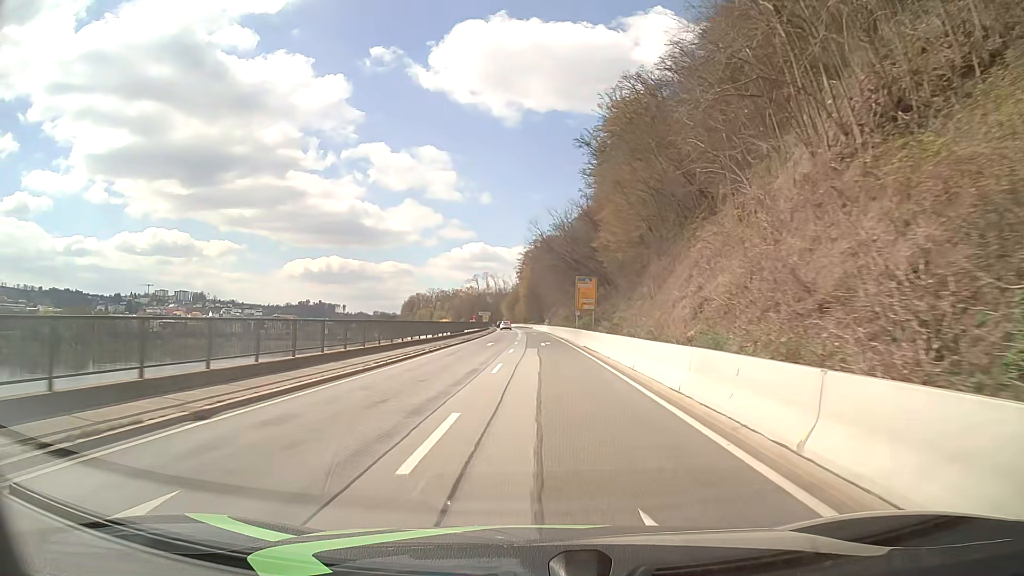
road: primary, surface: asphalt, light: Day
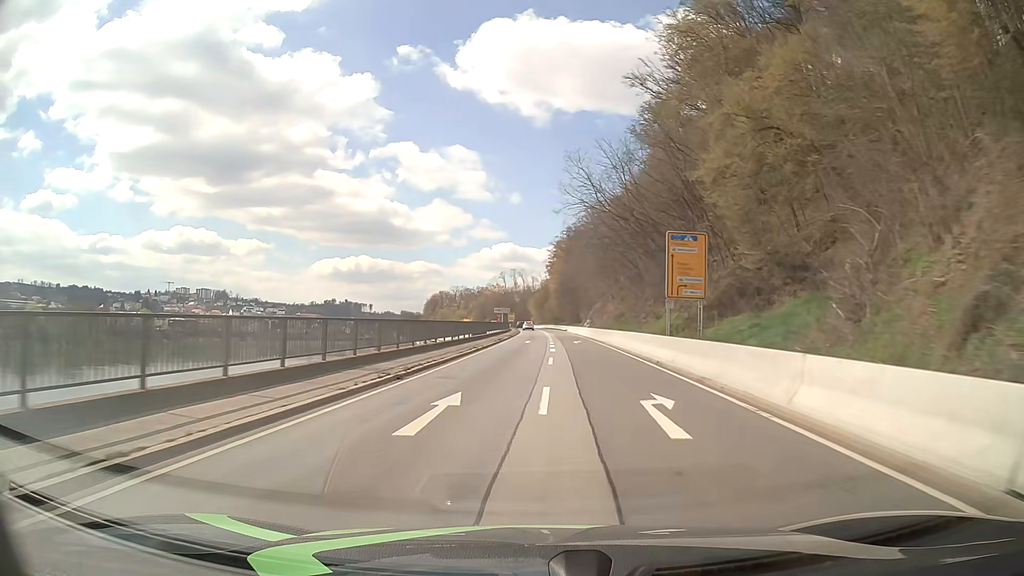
(-0.7, +32.2) m; -2°
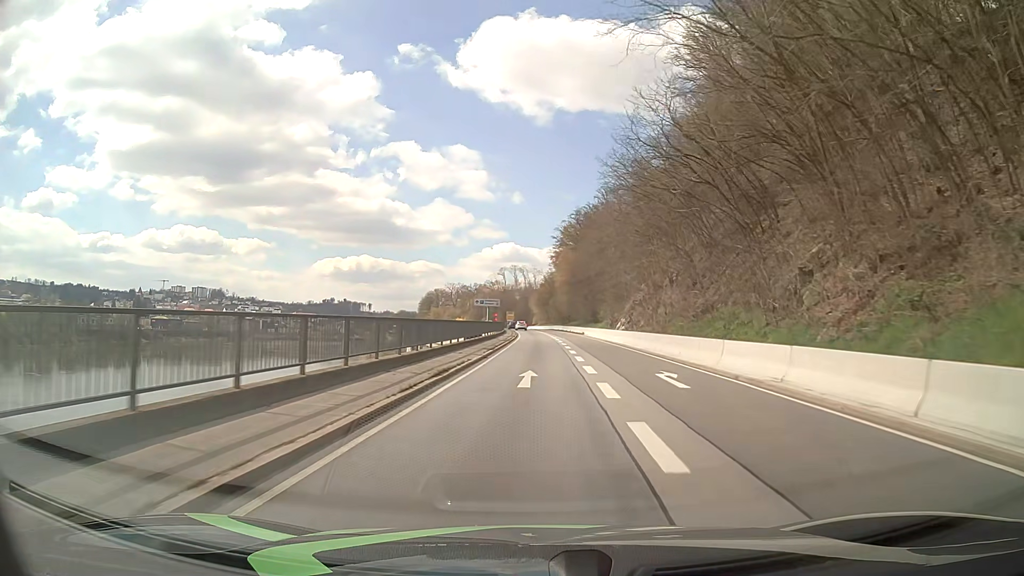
(-0.3, +32.2) m; 0°
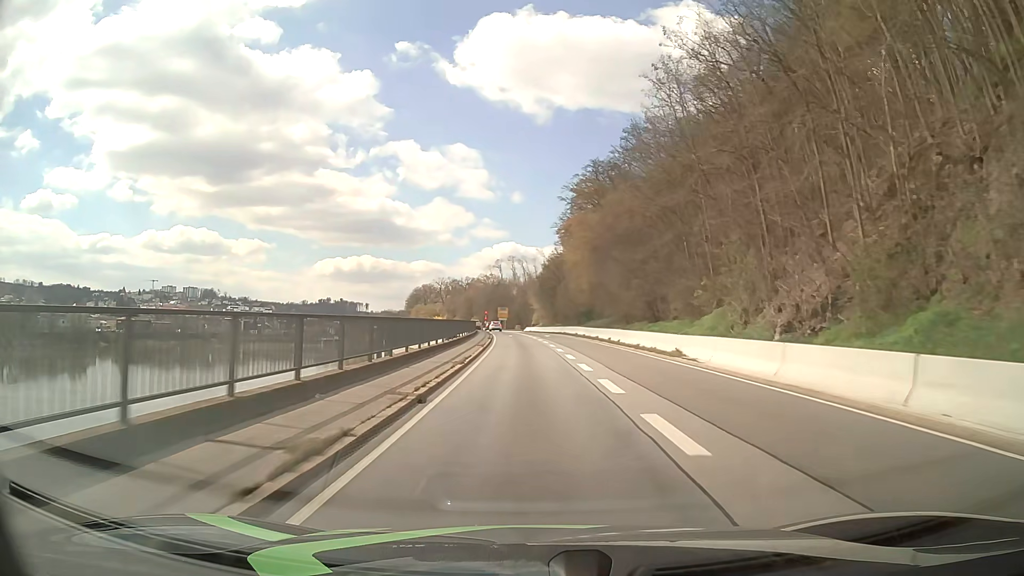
(+0.5, +53.6) m; 0°
